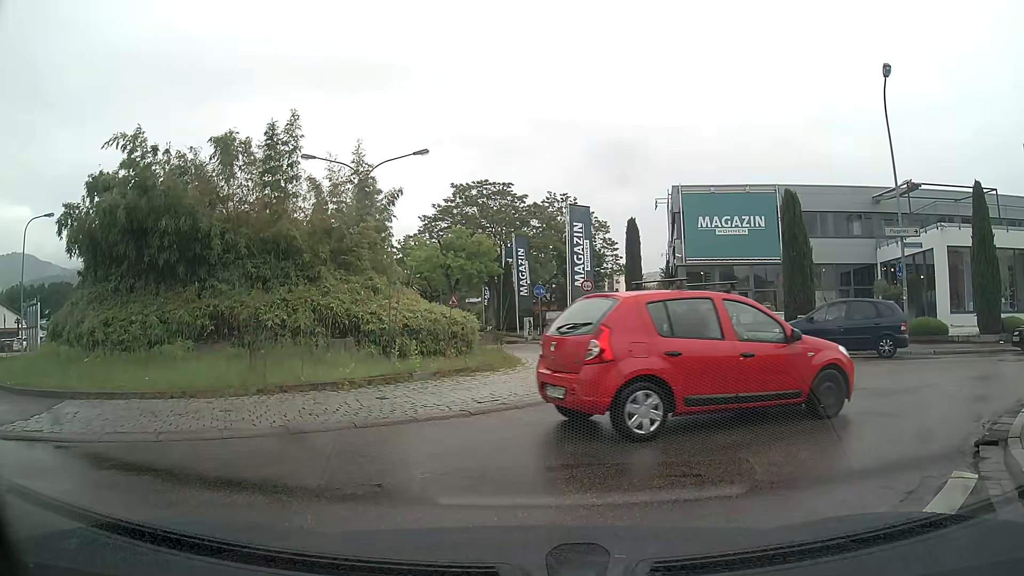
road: tertiary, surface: asphalt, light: Day
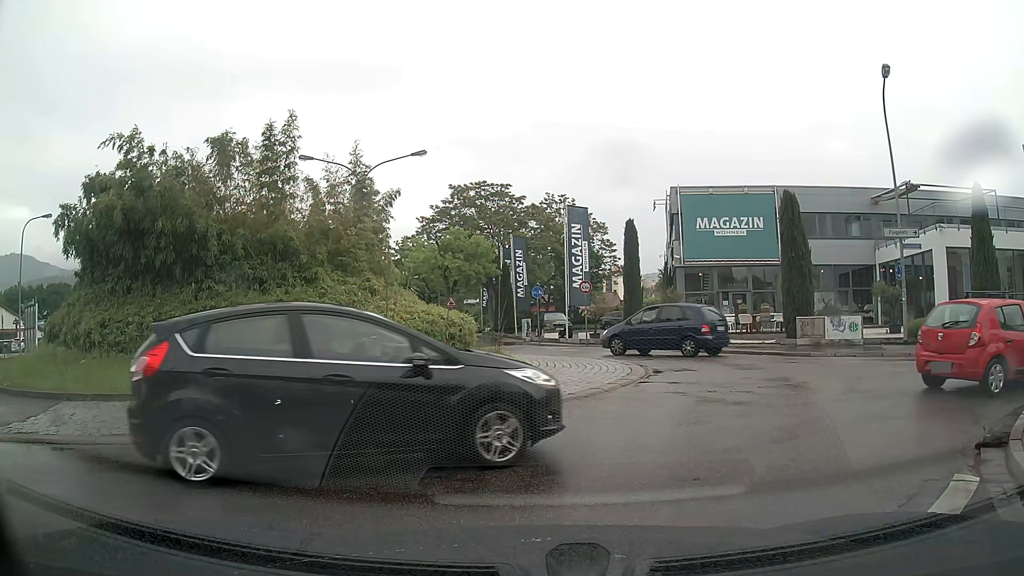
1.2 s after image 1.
(0.0, +0.1) m; 0°
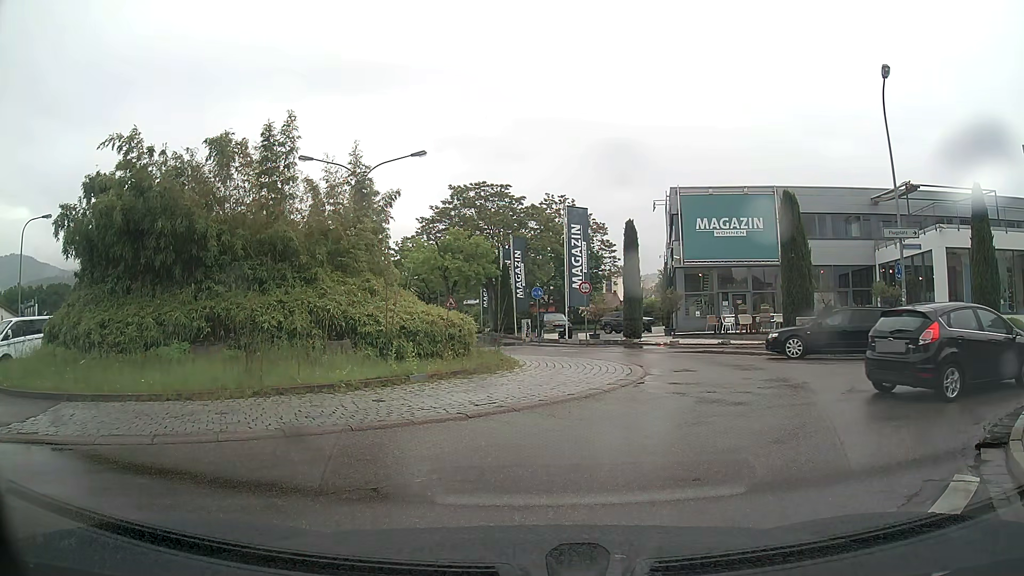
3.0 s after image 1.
(0.0, 0.0) m; 0°
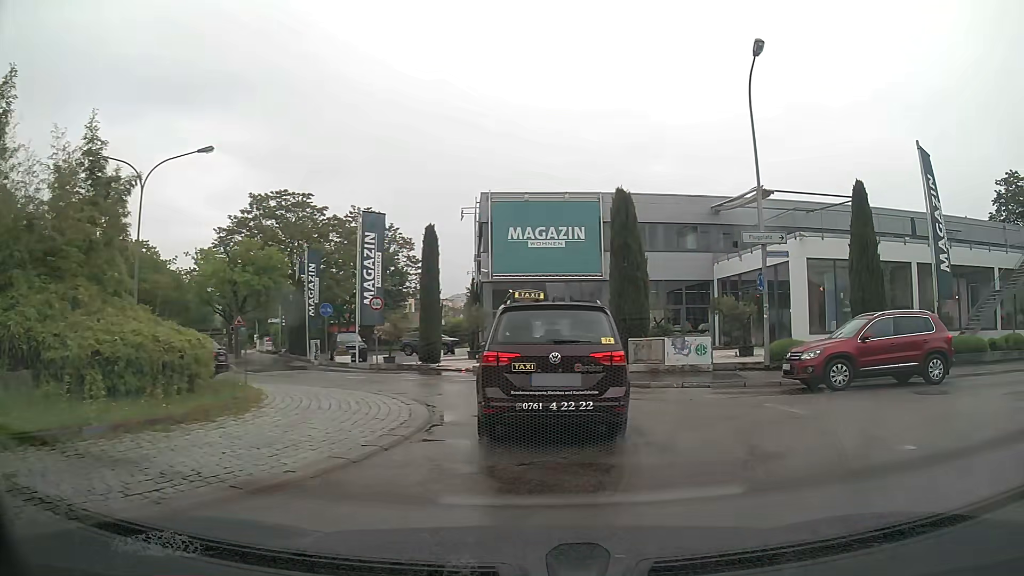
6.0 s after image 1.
(+1.0, +4.5) m; +21°
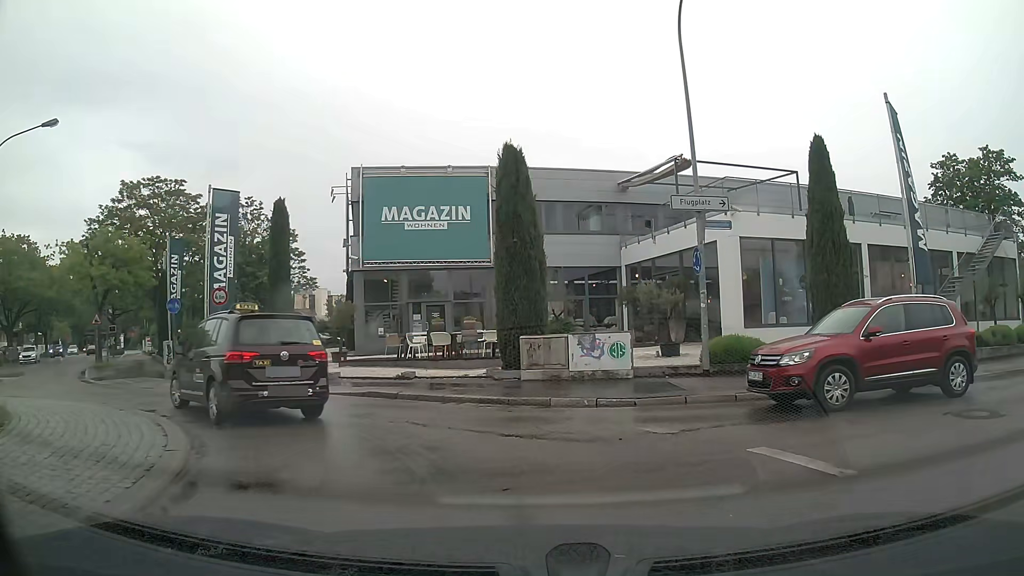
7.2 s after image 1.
(+0.6, +5.0) m; +9°
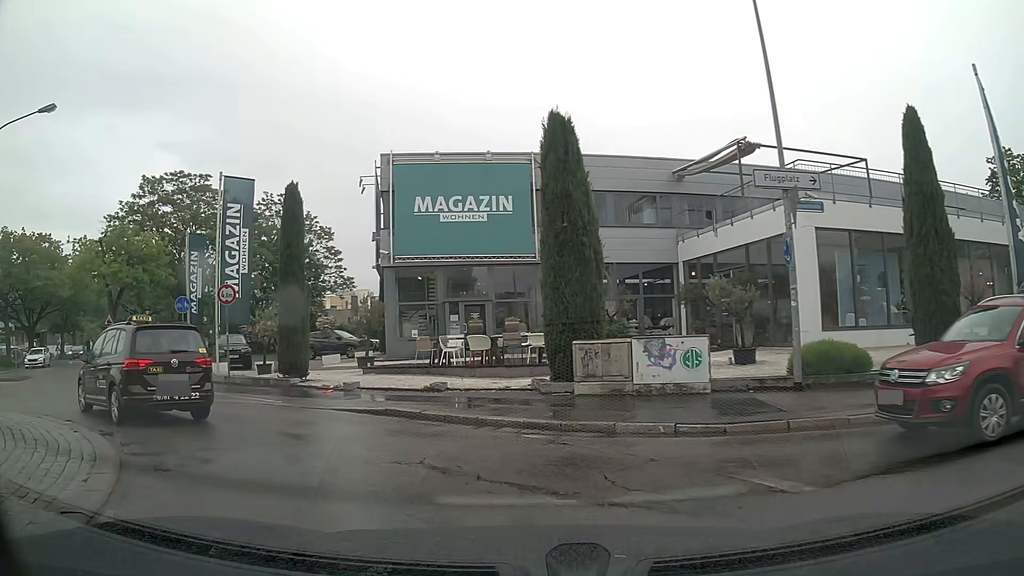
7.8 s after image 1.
(-0.1, +2.8) m; -5°
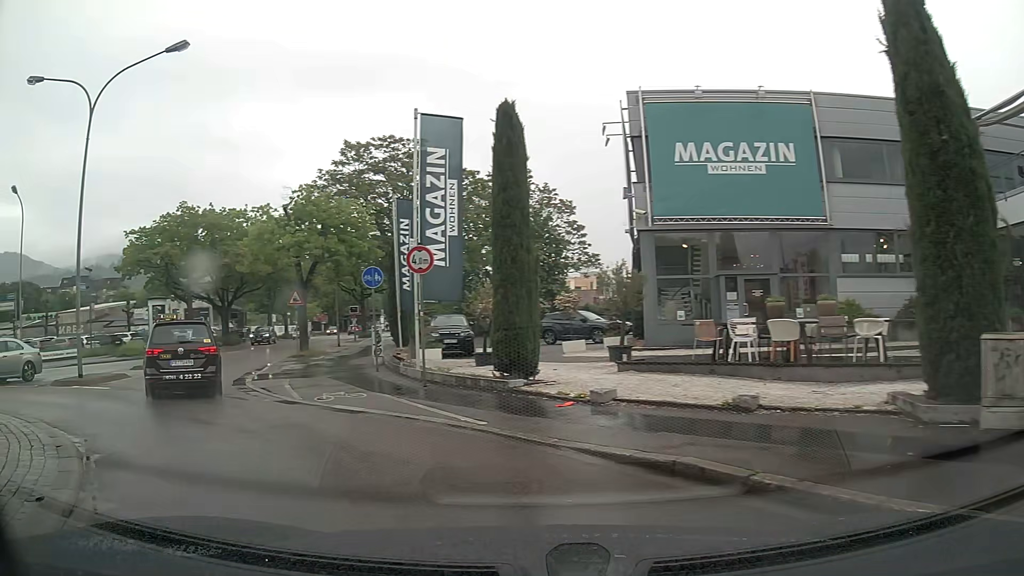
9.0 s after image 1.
(-1.0, +5.7) m; -21°
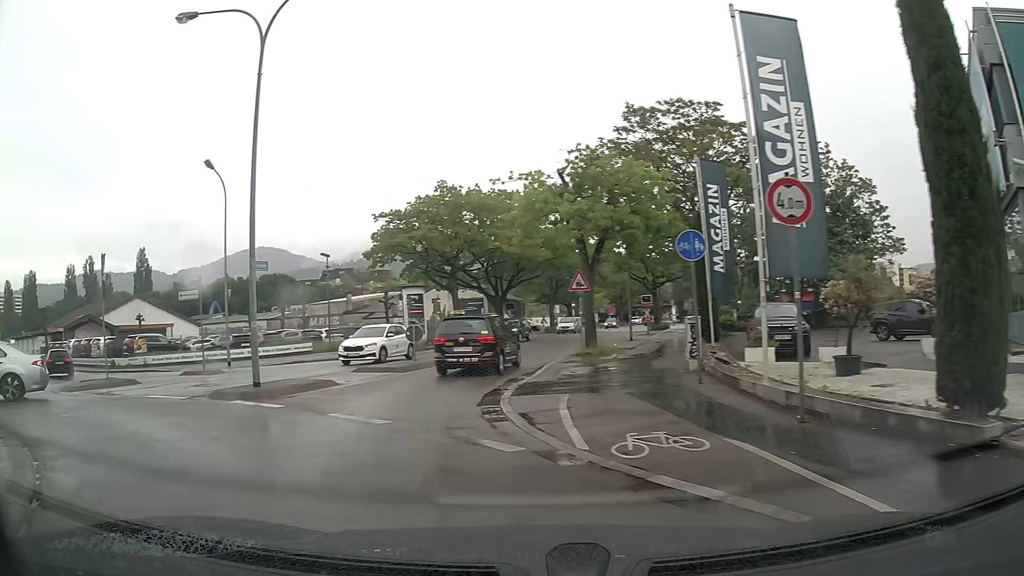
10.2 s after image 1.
(-1.3, +6.0) m; -23°
(-2, +10) (-1, +20) (0, +30) (+3, +39) (+5, +49) (+7, +59) (+10, +69) (+12, +78) (+14, +88) (+17, +98) m
